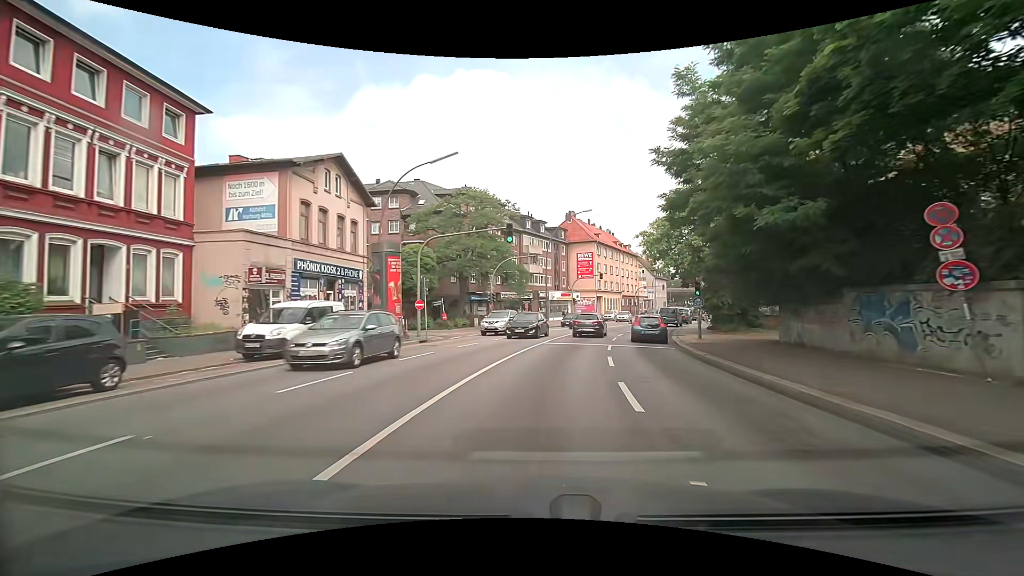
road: secondary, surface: asphalt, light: Day
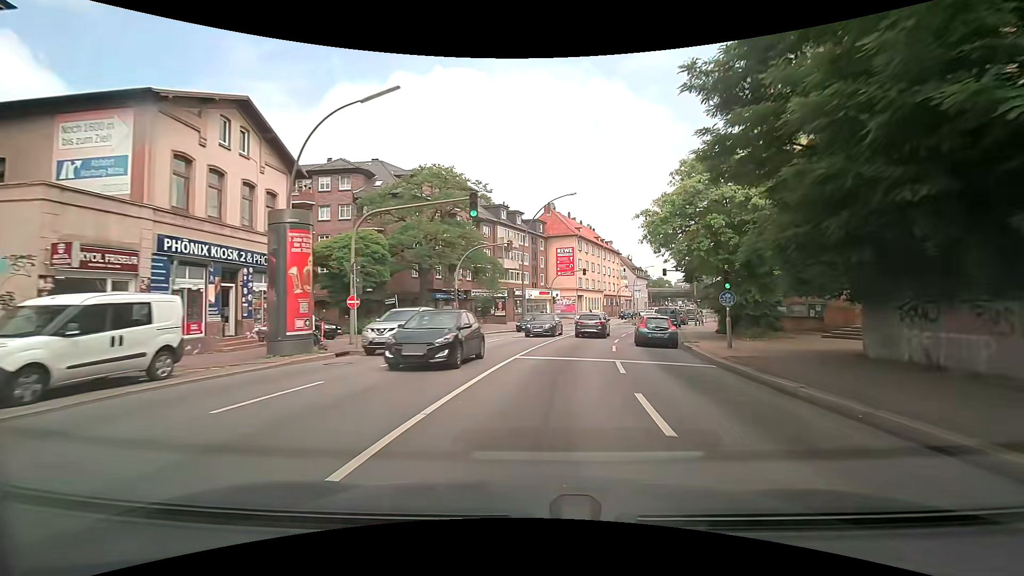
(+0.2, +7.6) m; +3°
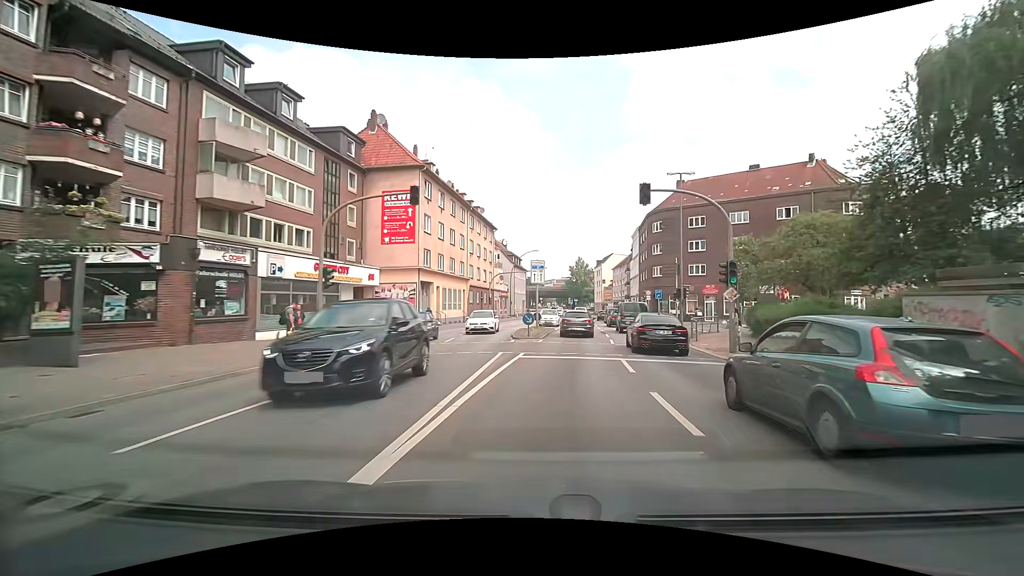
(+4.9, +37.4) m; +15°
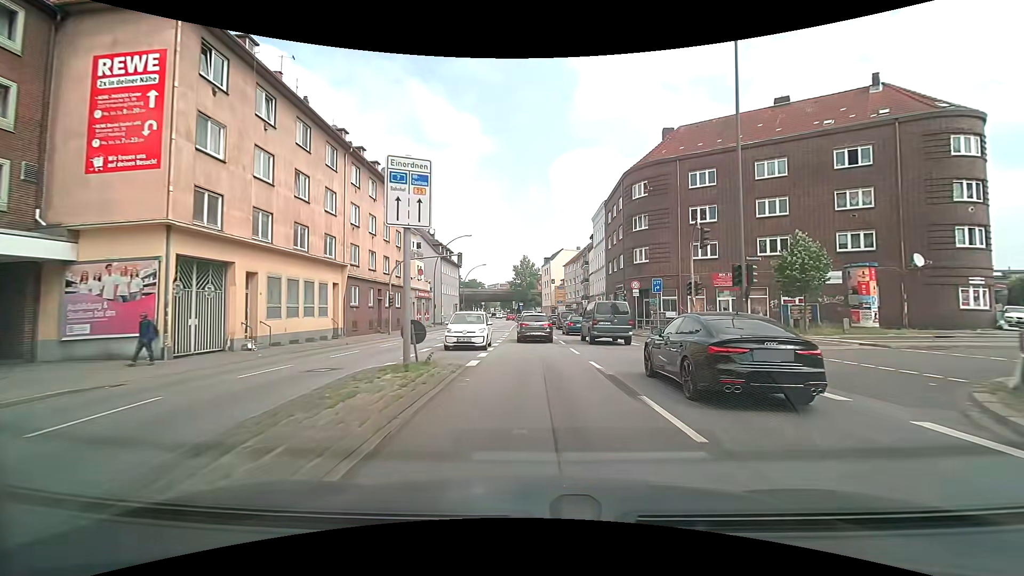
(+1.5, +22.5) m; +7°
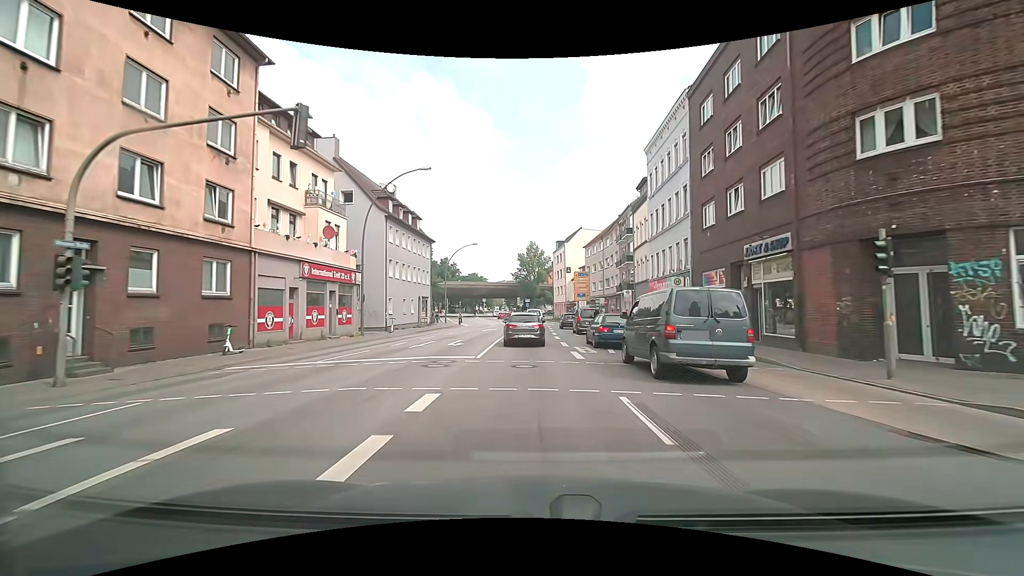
(-0.3, +29.9) m; -1°
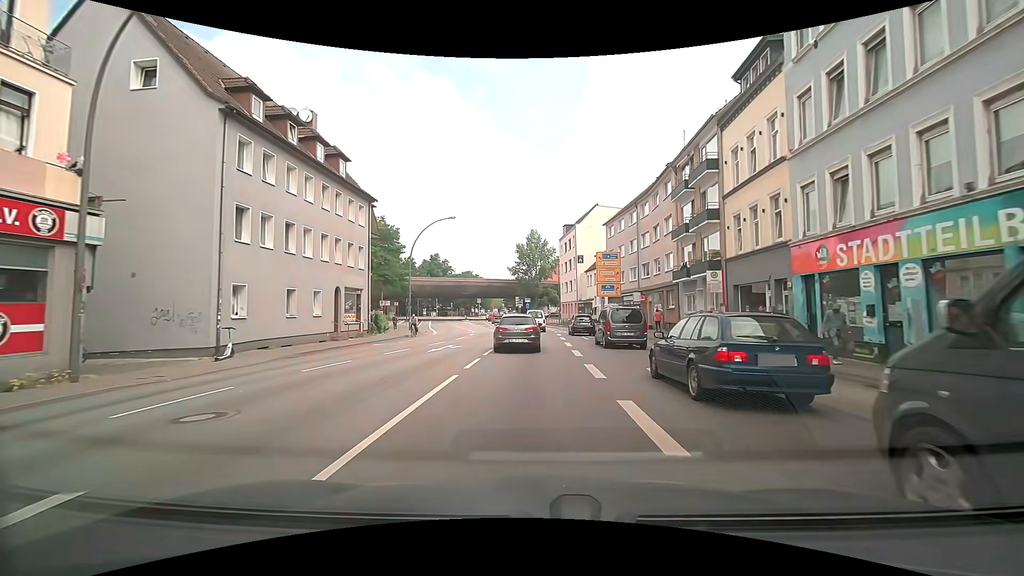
(-0.2, +22.6) m; -1°
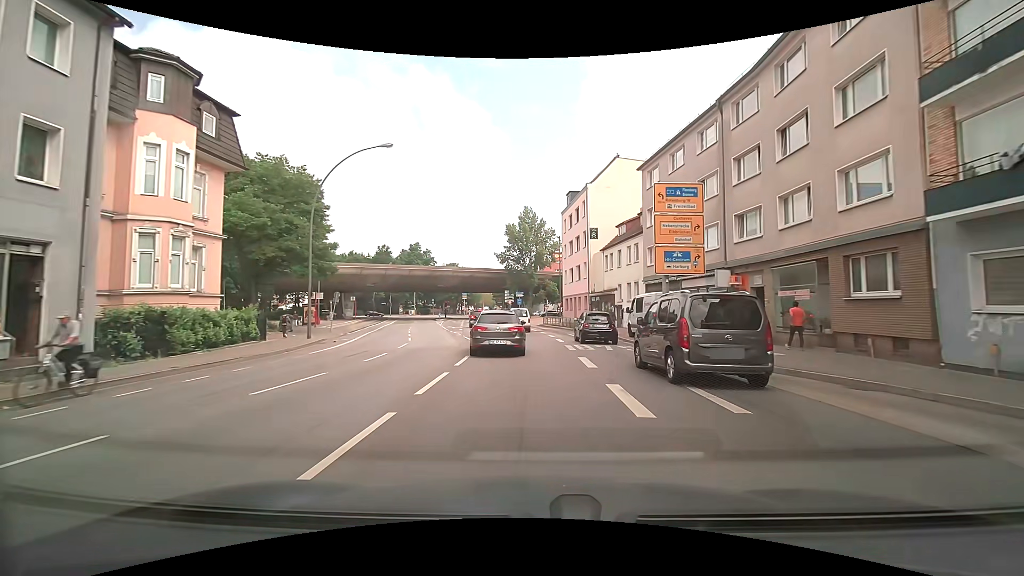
(+0.1, +22.6) m; +1°
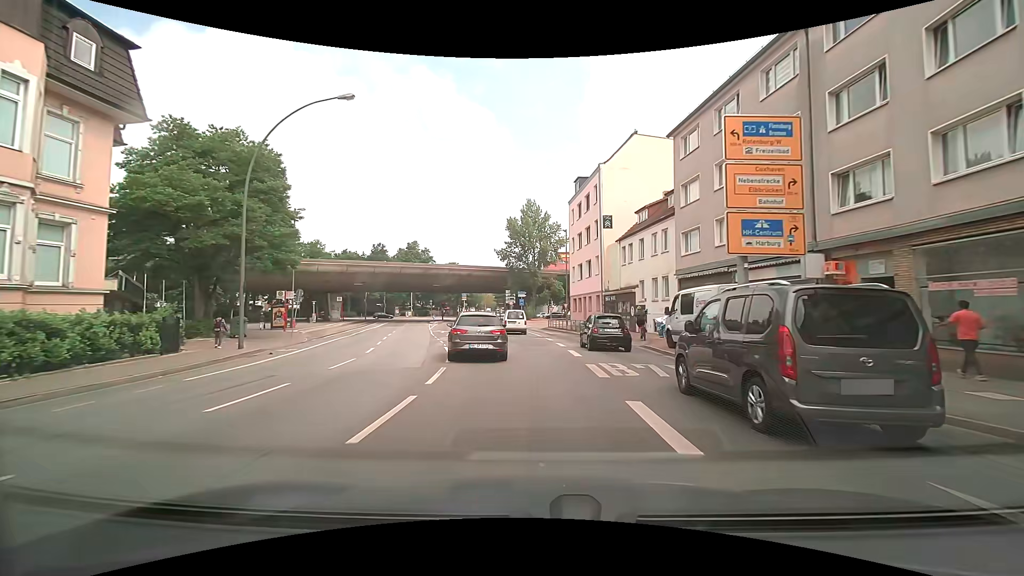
(0.0, +7.5) m; 0°
